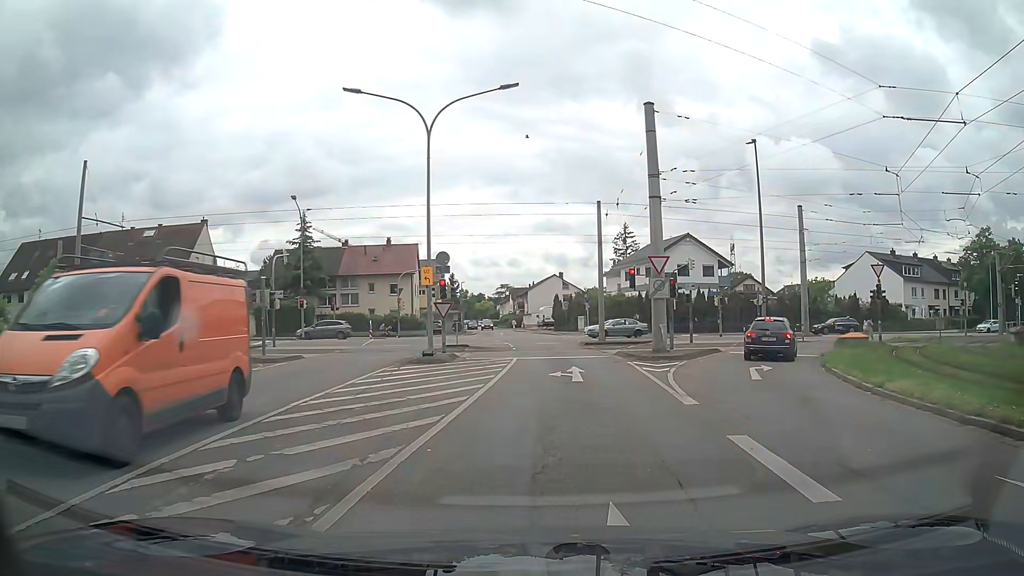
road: residential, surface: asphalt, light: Day
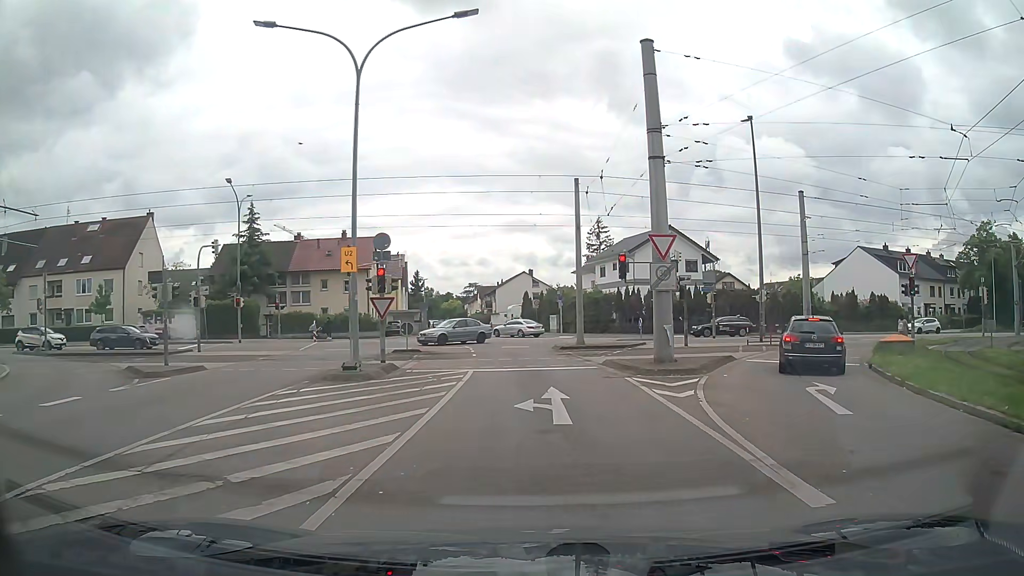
(+0.1, +6.1) m; +3°
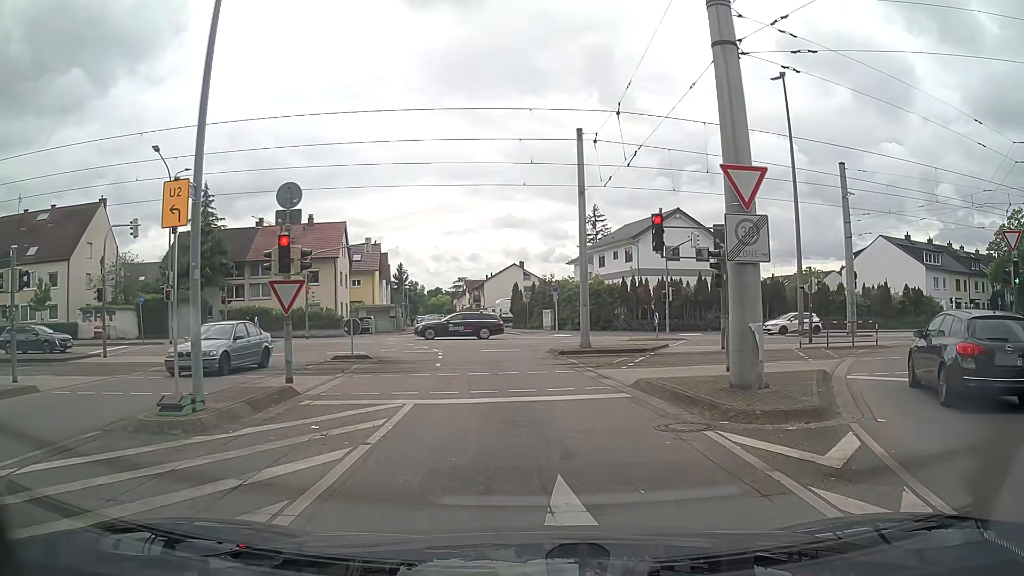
(0.0, +8.0) m; +1°
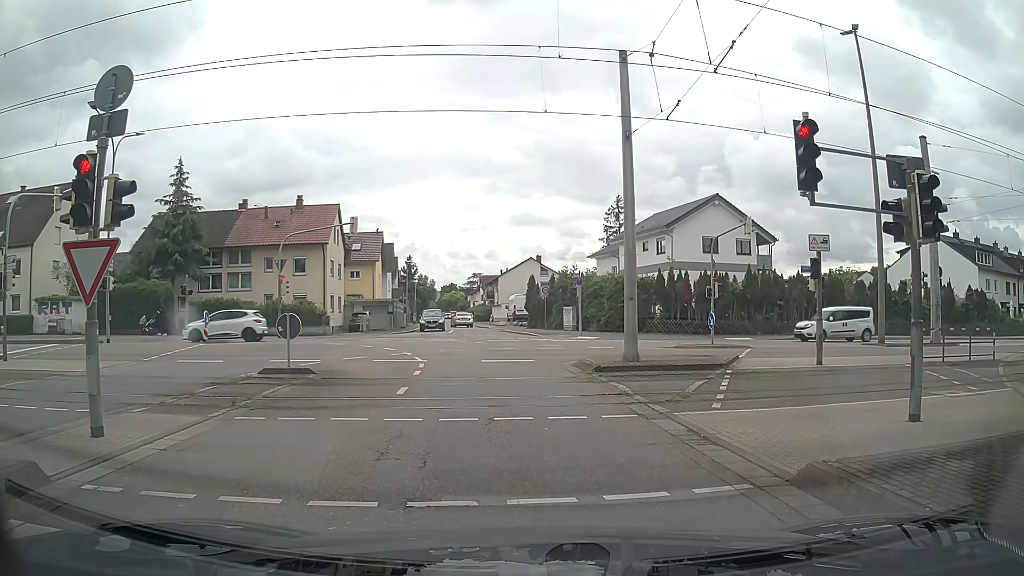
(-0.2, +7.2) m; +1°
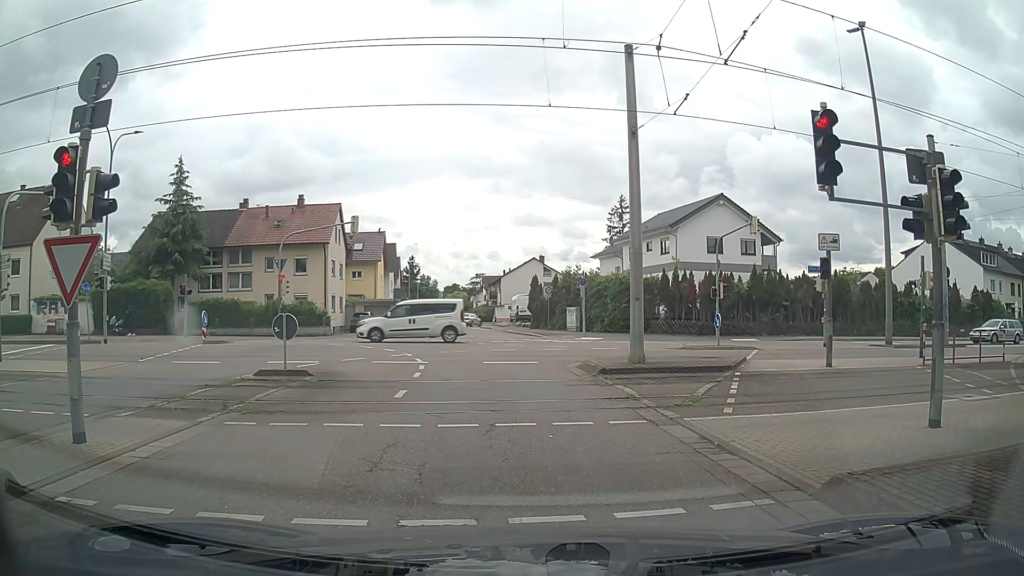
(0.0, +0.5) m; 0°
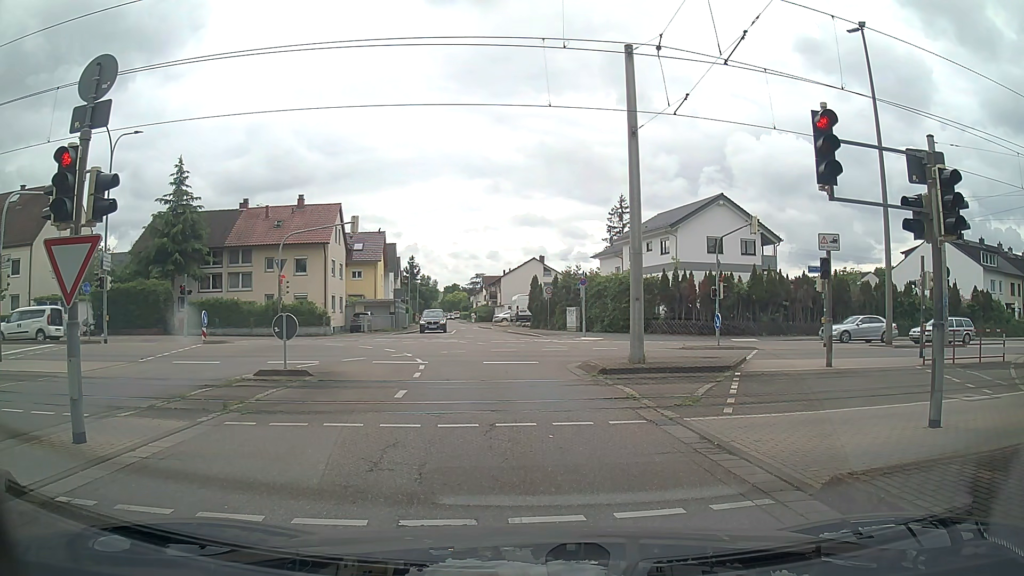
(0.0, 0.0) m; 0°
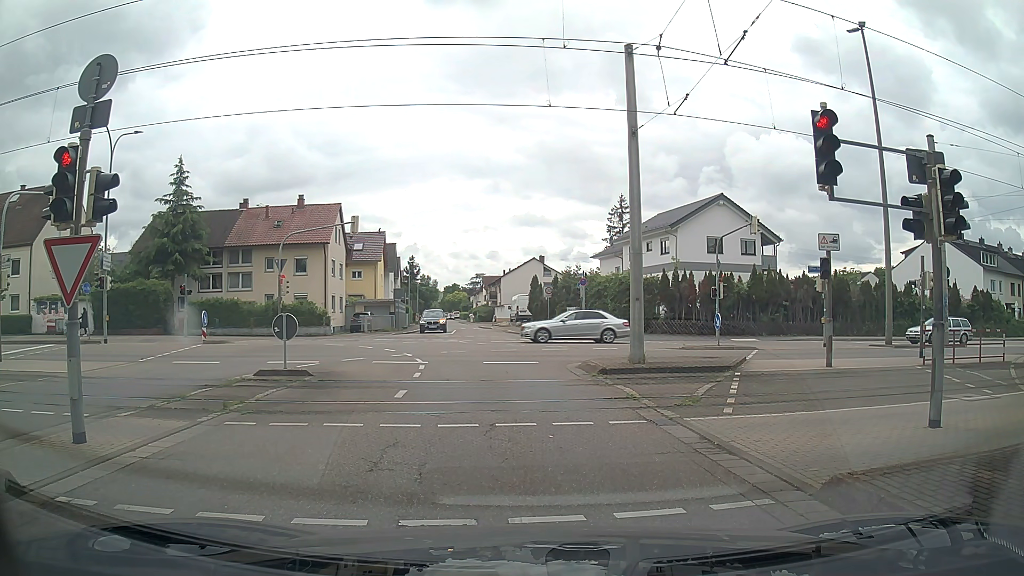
(0.0, 0.0) m; 0°
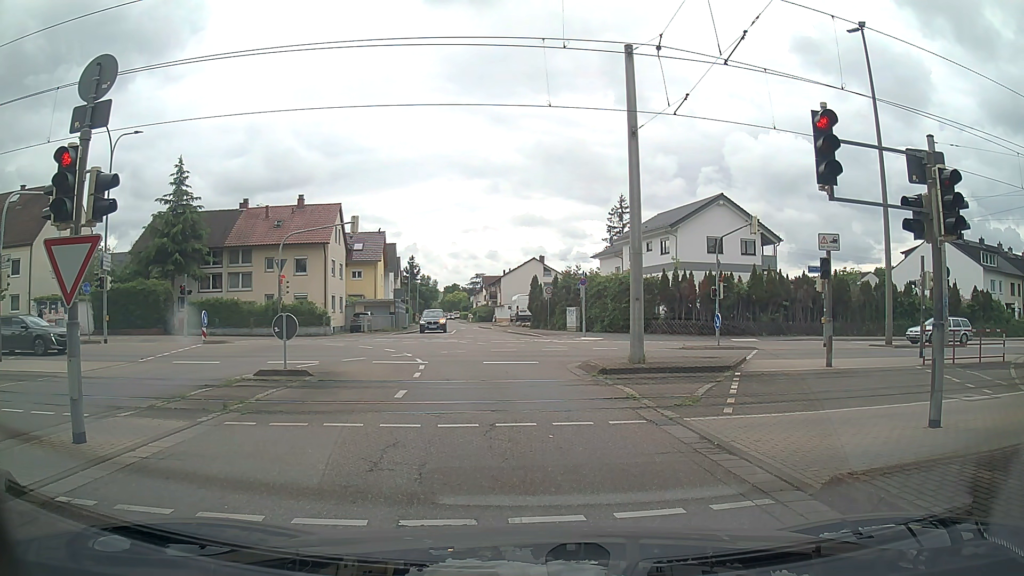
(0.0, 0.0) m; 0°
(-1, +10) (-3, +20) (-8, +28) (-18, +29) (-28, +27) (-37, +24) (-47, +21) (-57, +19) (-66, +16) (-76, +13) m
